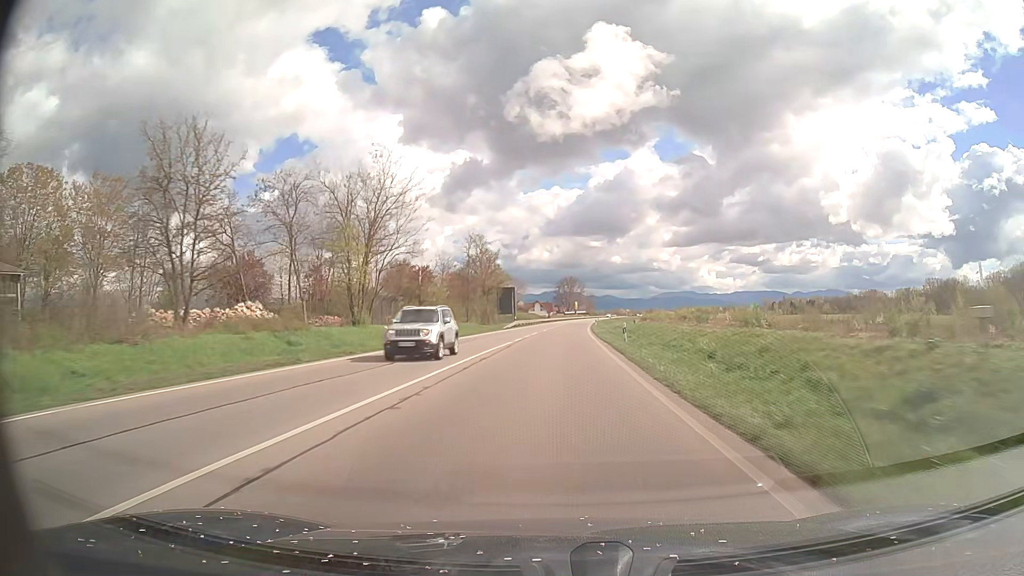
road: primary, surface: asphalt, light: Day
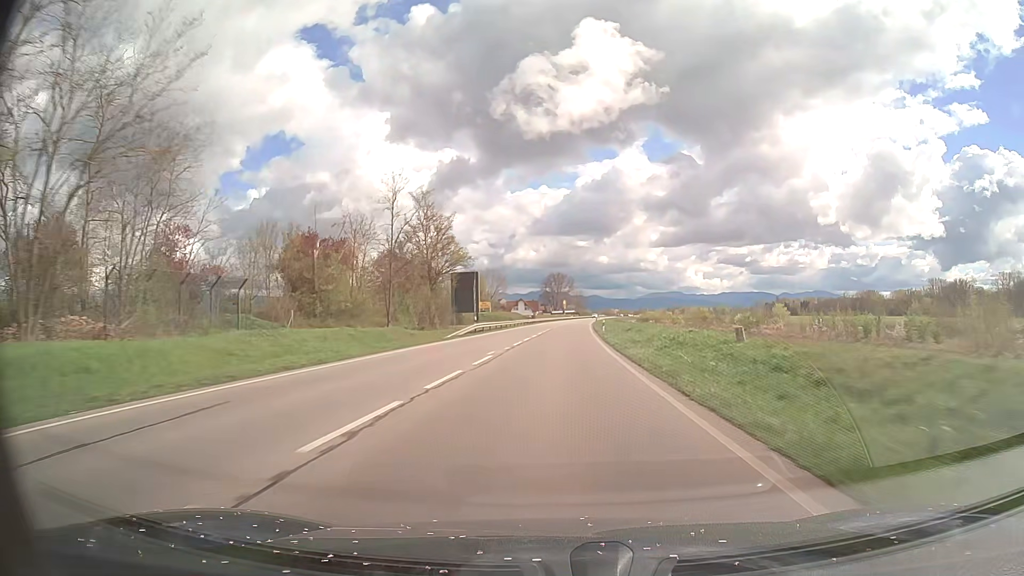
(+0.3, +30.0) m; +1°
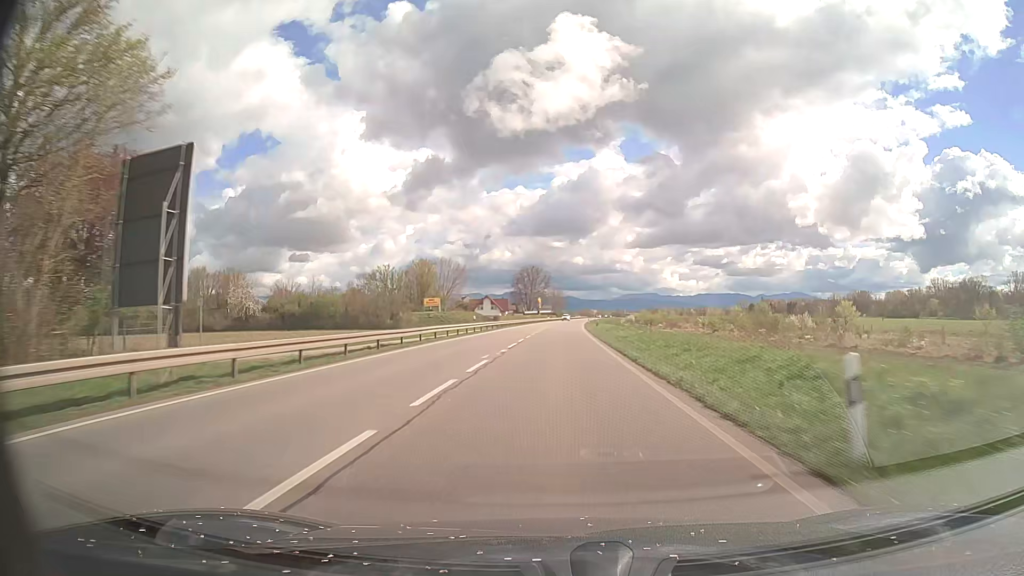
(+0.8, +45.0) m; +2°
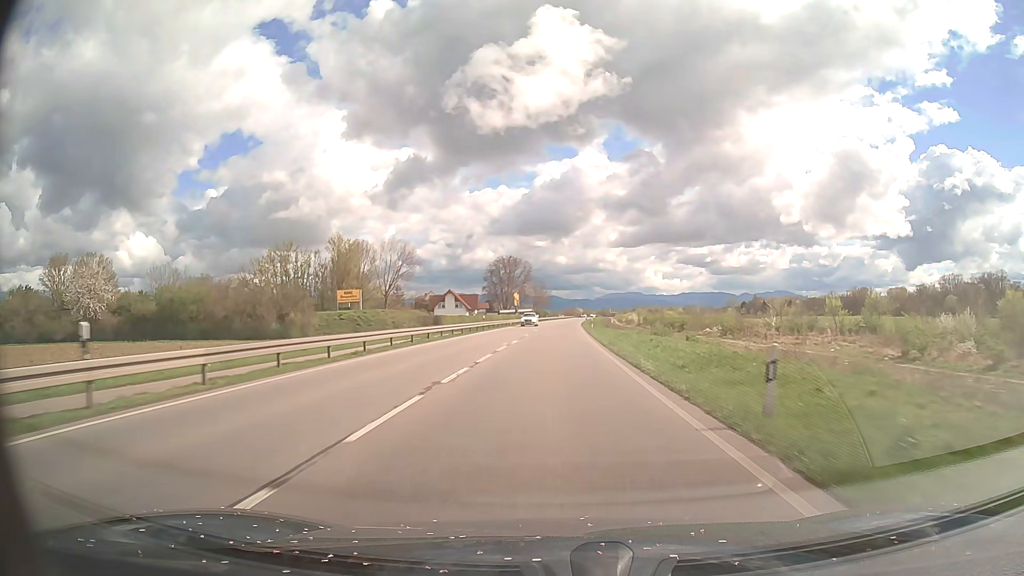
(+0.6, +45.0) m; +1°
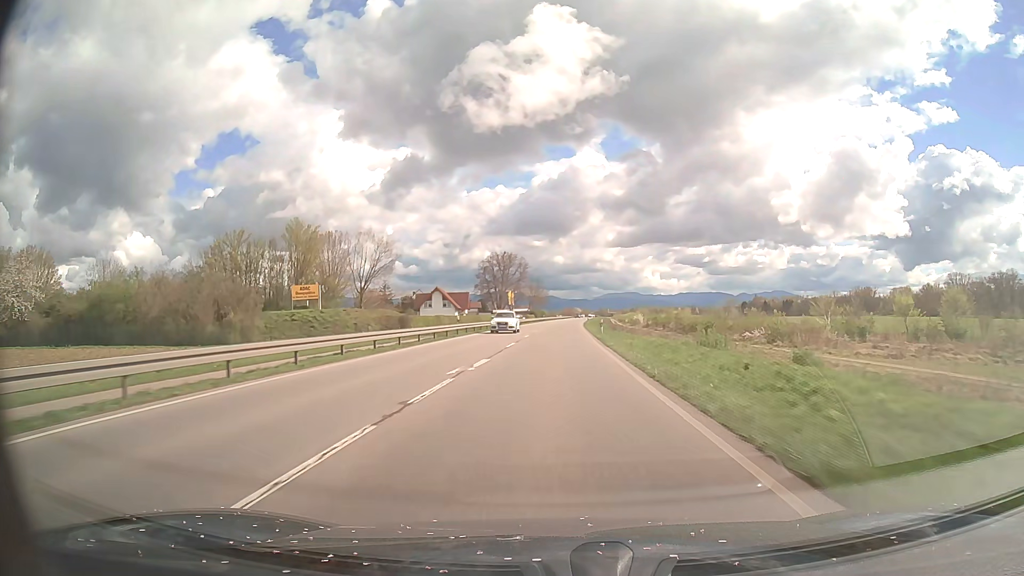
(0.0, +15.0) m; 0°
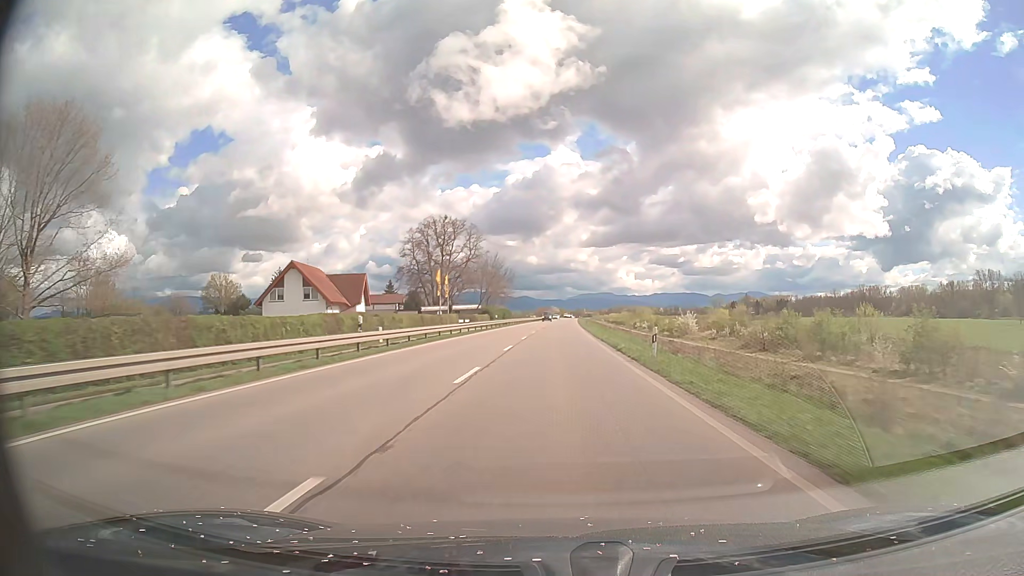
(+1.0, +75.0) m; +2°
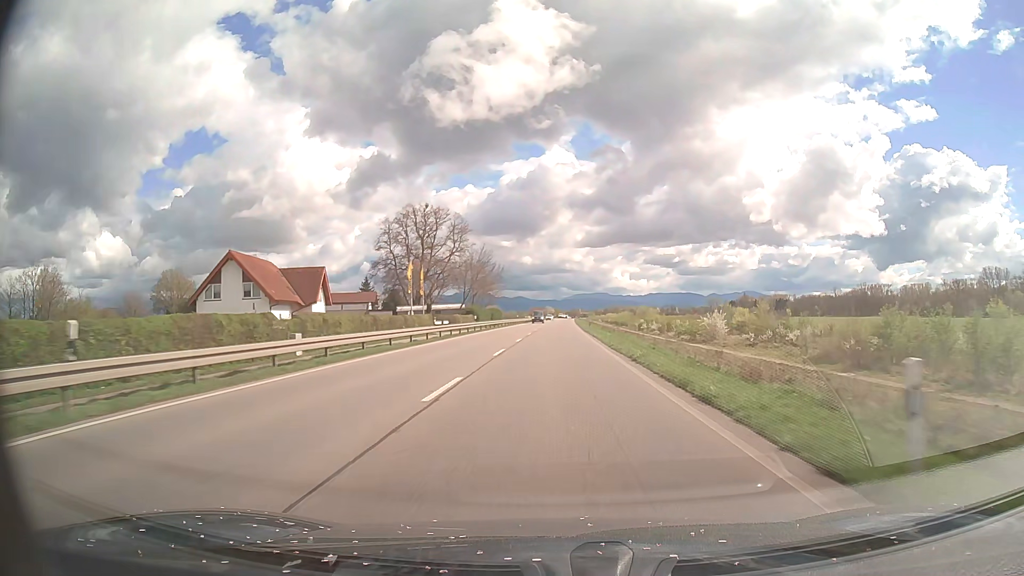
(+0.1, +15.0) m; 0°
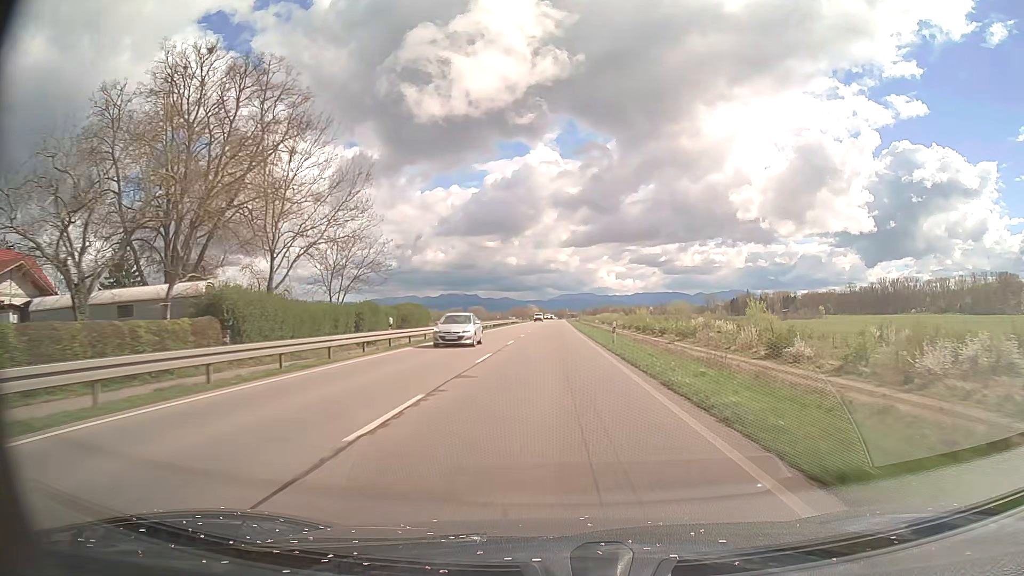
(+0.9, +75.0) m; +1°
(0, +10) (0, +20) (0, +30) (0, +40) (0, +50) (0, +60) (0, +70) (0, +80) (0, +90) (0, +100) m
